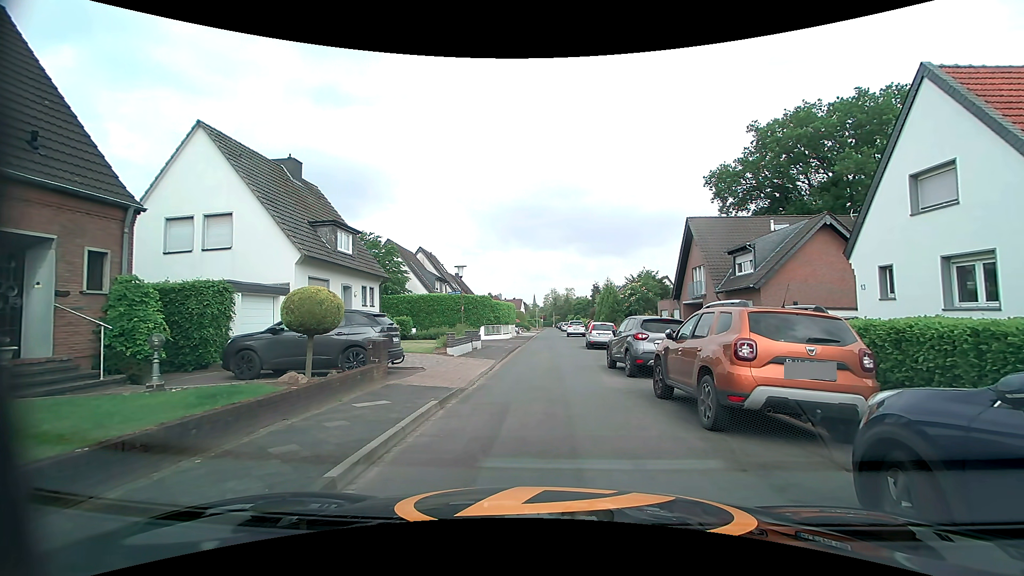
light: Day
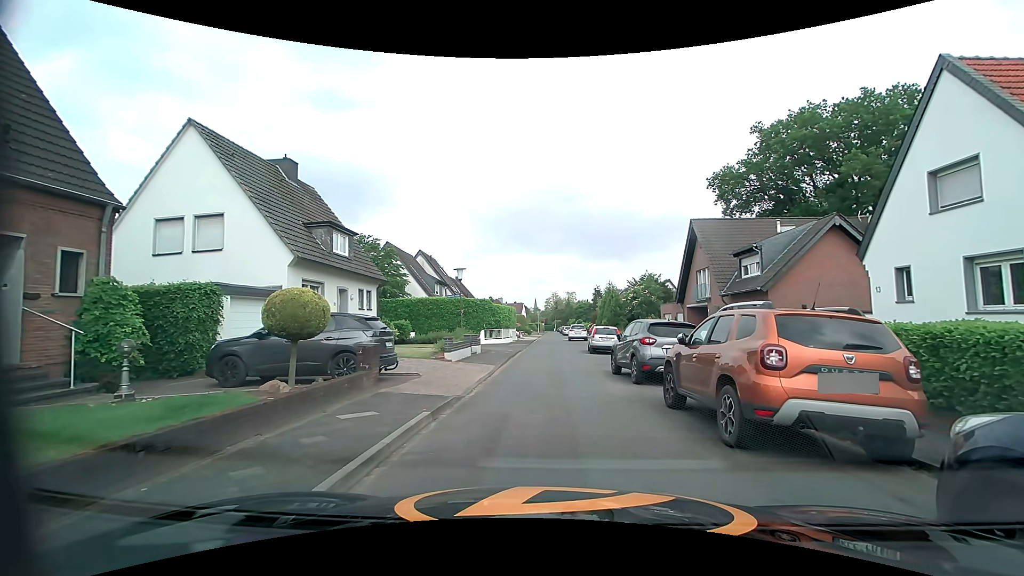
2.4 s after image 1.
(0.0, +0.7) m; 0°
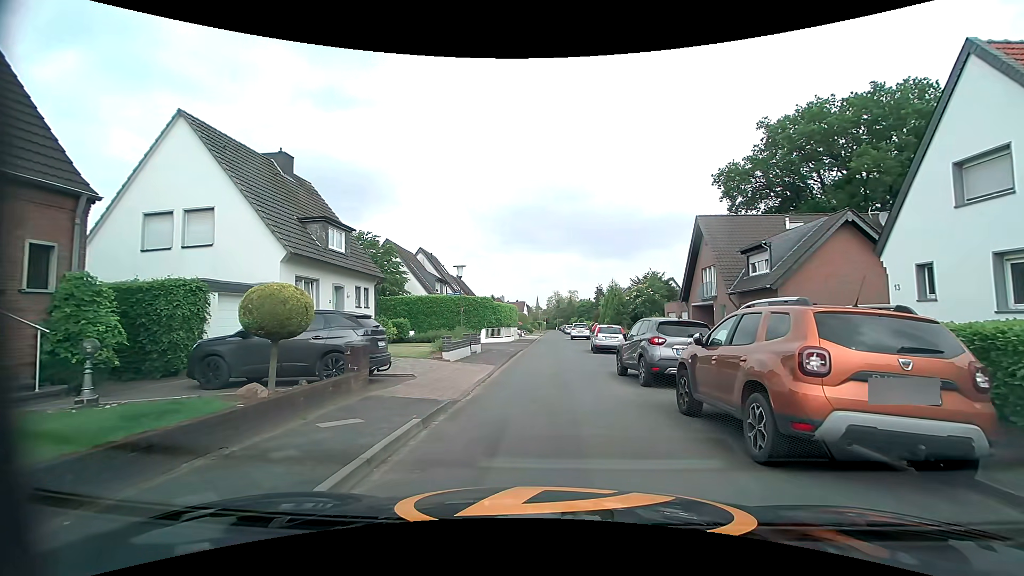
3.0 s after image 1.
(0.0, +0.8) m; -2°
(0, +10) (0, +20) (0, +30) (0, +40) (0, +50) (+1, +60) (+1, +70) (+1, +80) (+1, +90) (+1, +100) m
